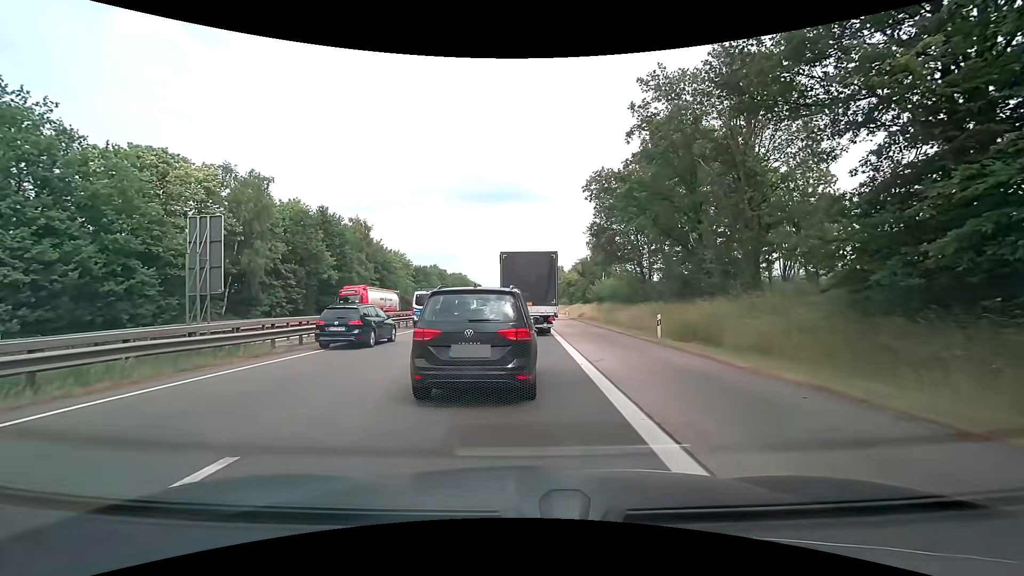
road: motorway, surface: asphalt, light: Day
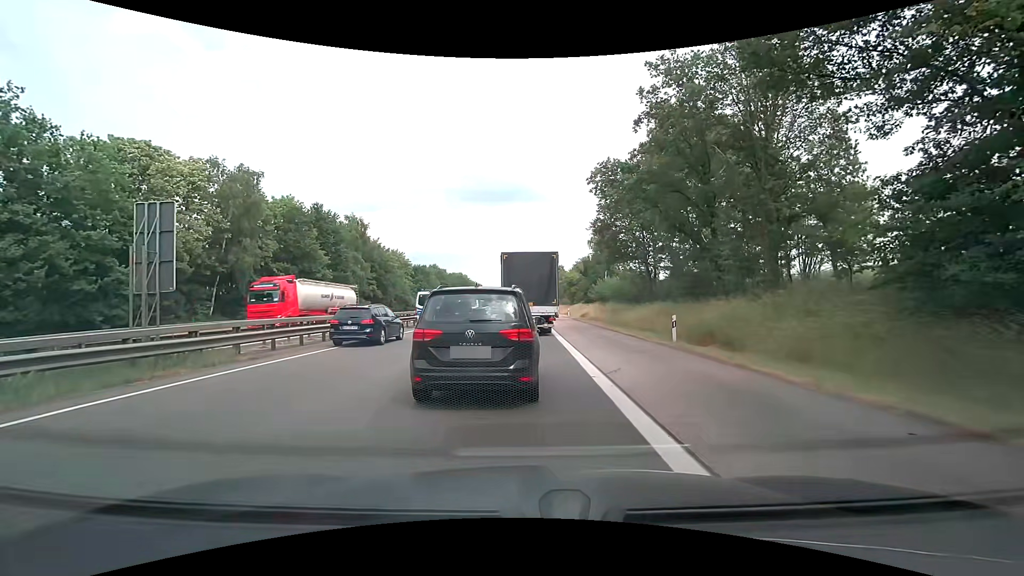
(0.0, +2.0) m; 0°
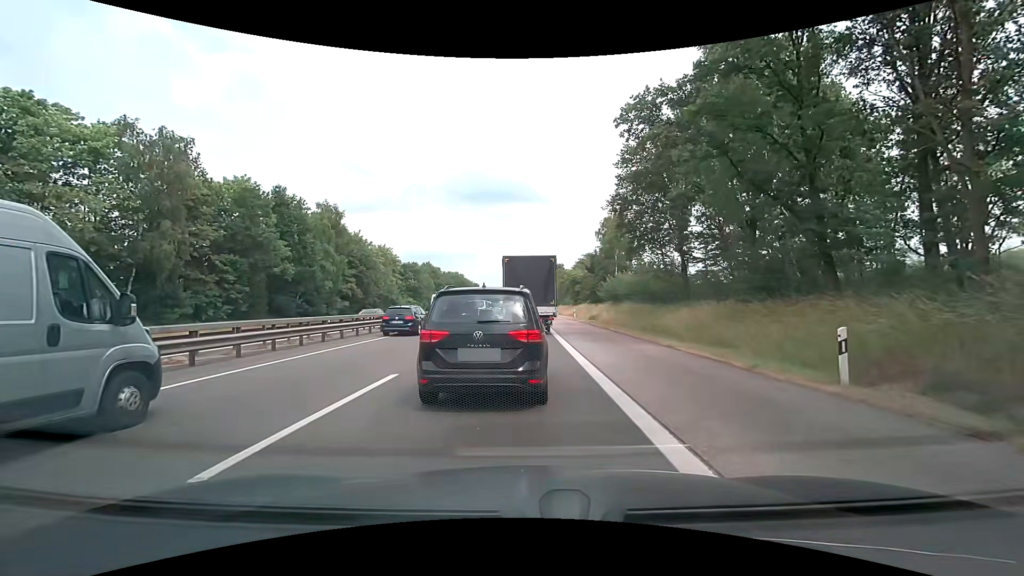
(+0.2, +10.0) m; +2°
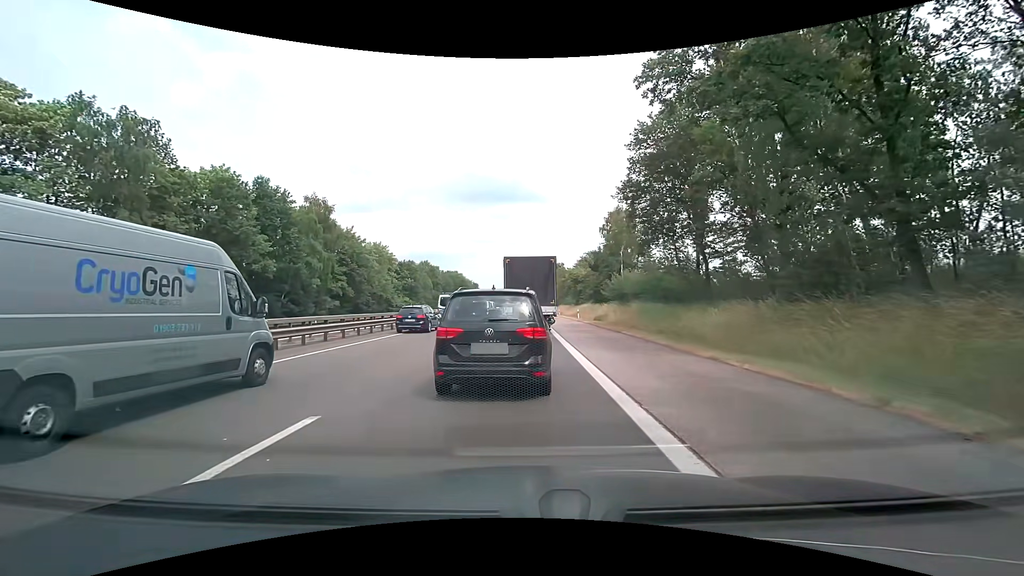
(-0.1, +3.9) m; 0°
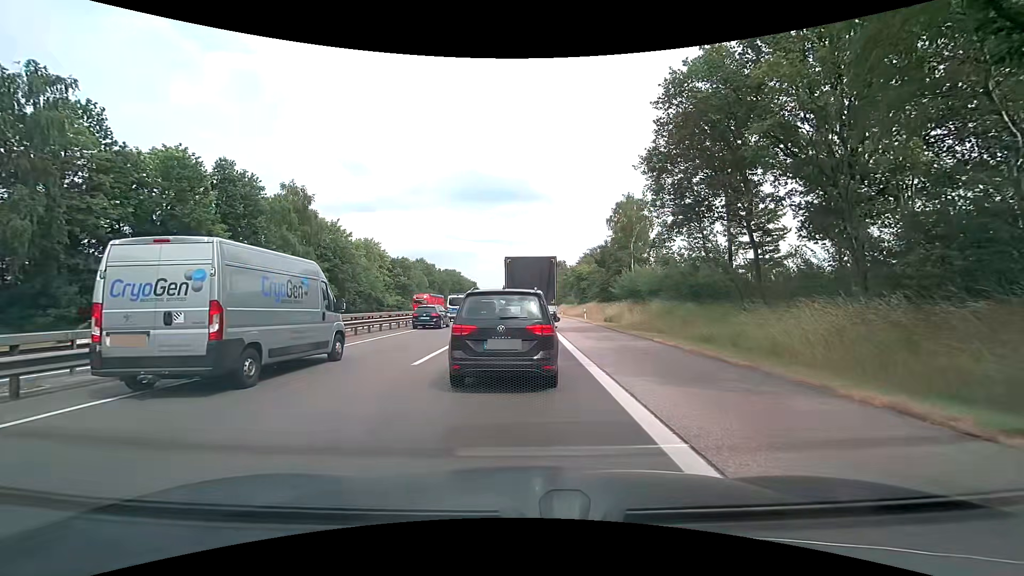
(-0.1, +6.4) m; -2°
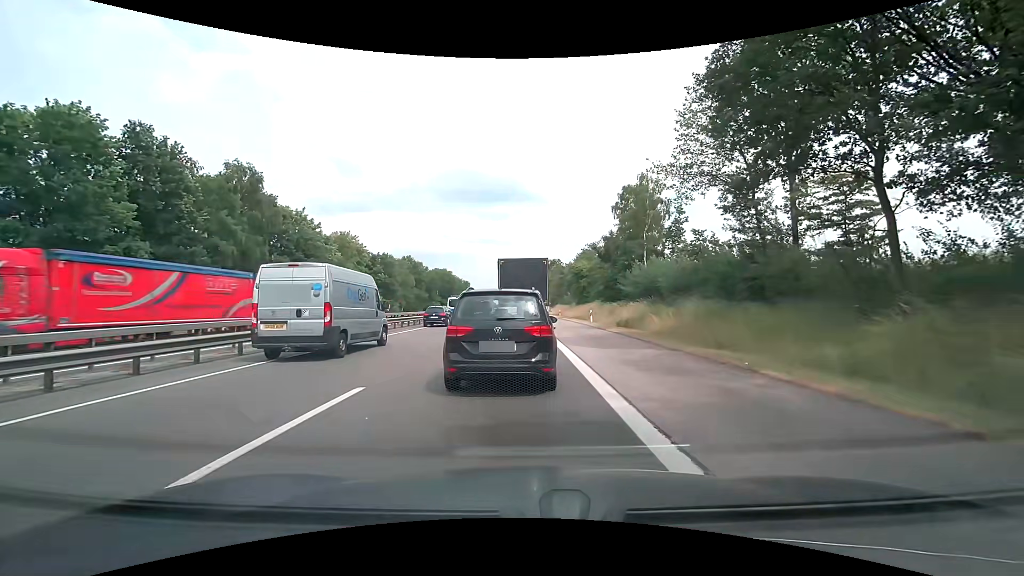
(+0.2, +9.2) m; +3°
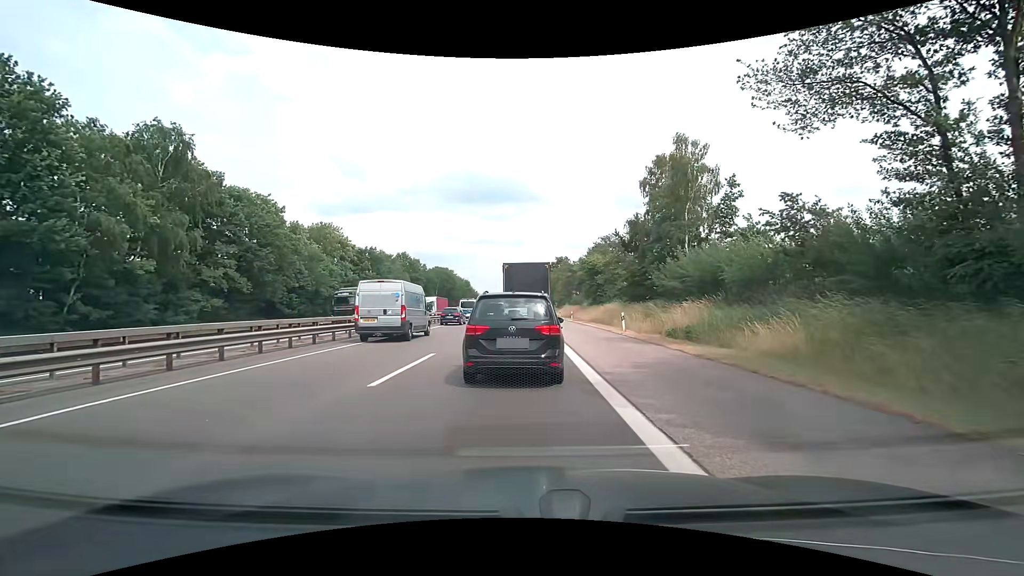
(-0.4, +11.2) m; -3°
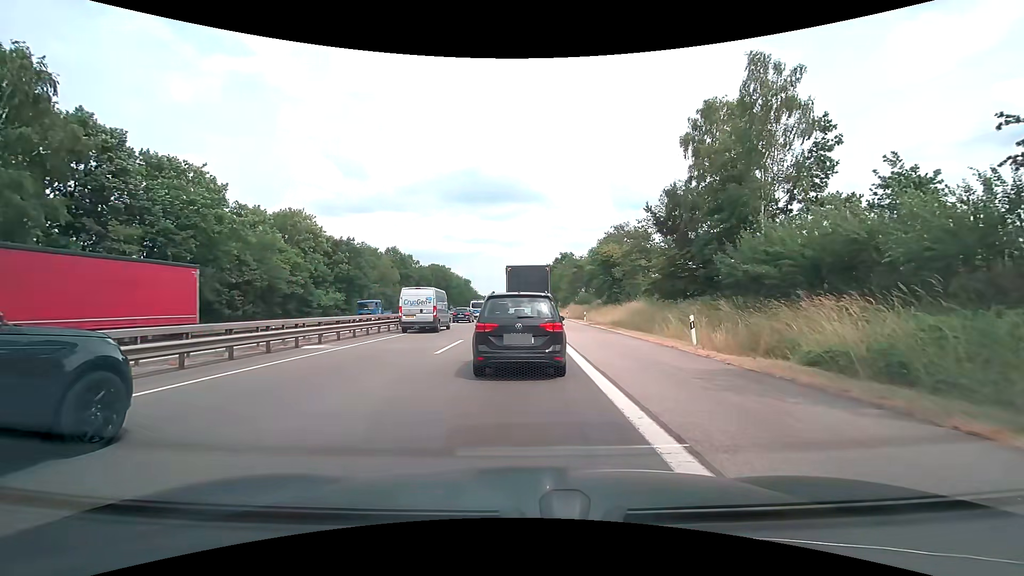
(+0.1, +11.7) m; 0°
(0, +10) (0, +20) (0, +30) (0, +40) (0, +50) (0, +60) (0, +70) (0, +80) (0, +90) (0, +100) m
